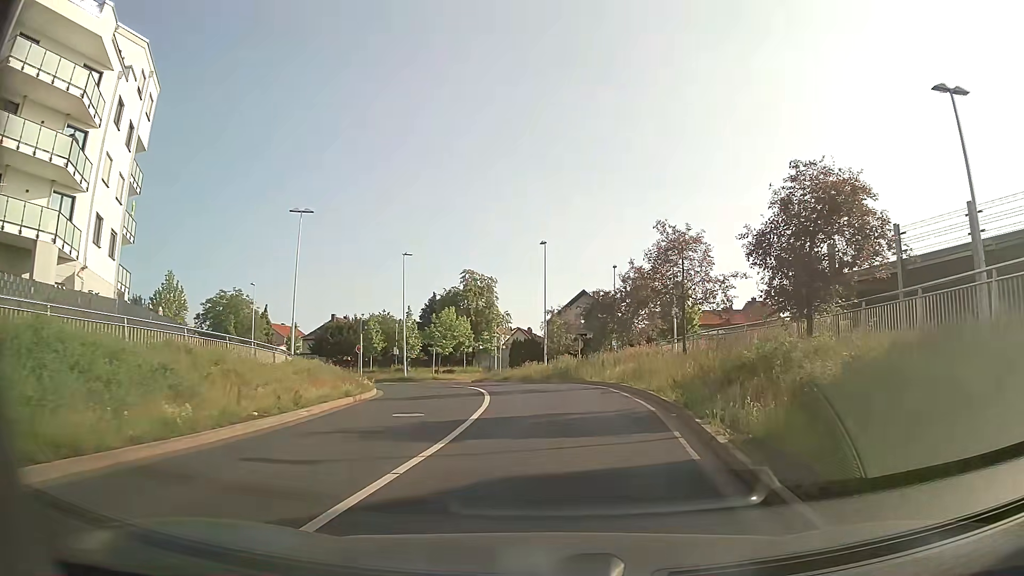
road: tertiary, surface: asphalt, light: Day
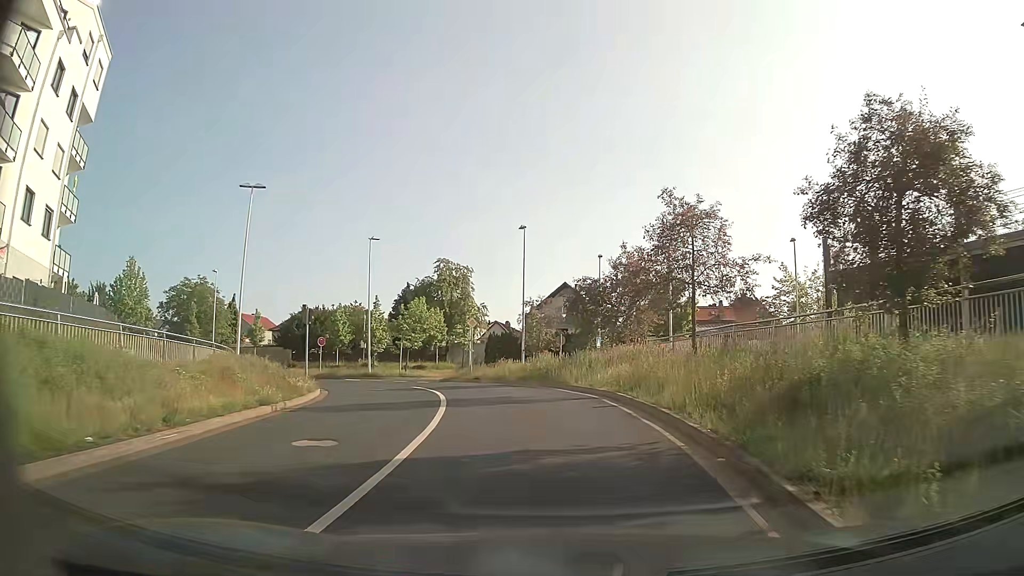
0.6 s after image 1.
(+0.1, +4.5) m; +2°
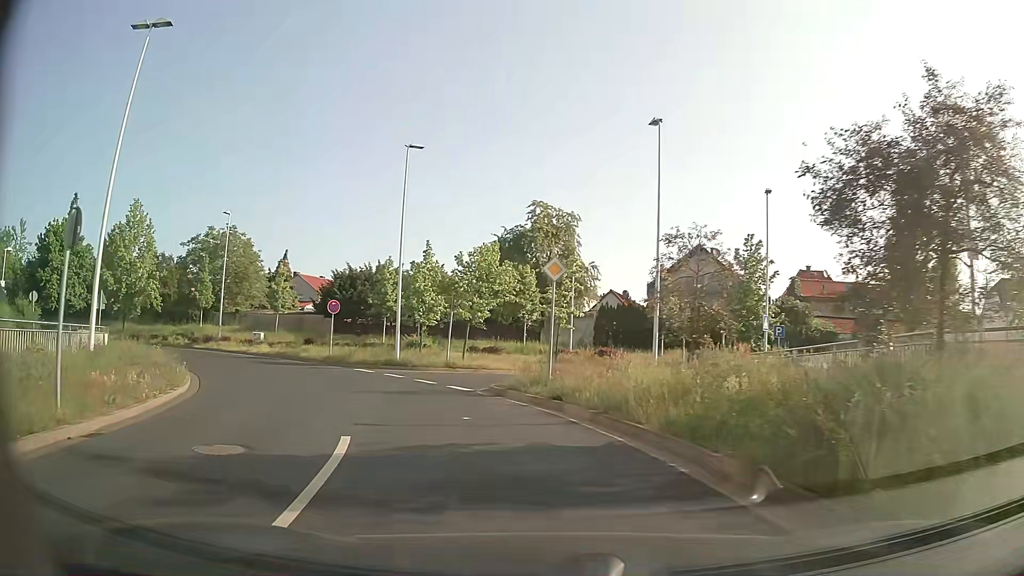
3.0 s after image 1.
(-0.9, +18.3) m; -9°
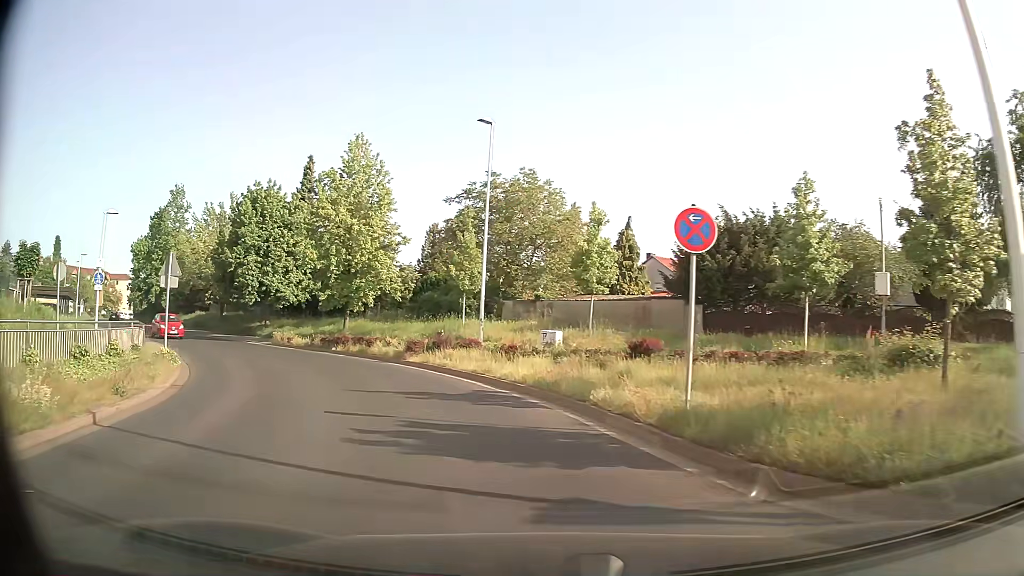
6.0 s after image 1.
(-6.2, +22.3) m; -32°
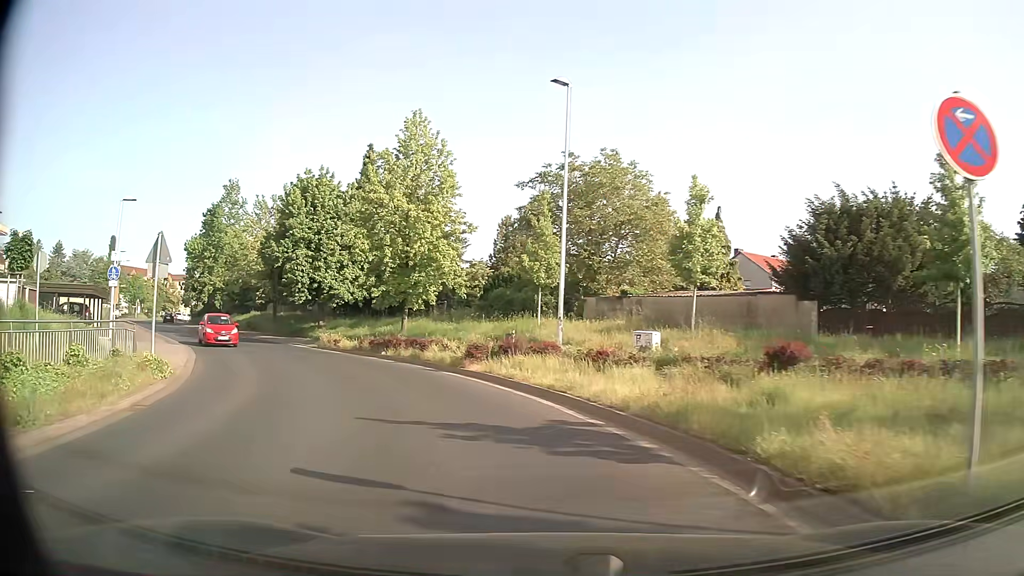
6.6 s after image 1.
(-0.2, +4.7) m; -6°
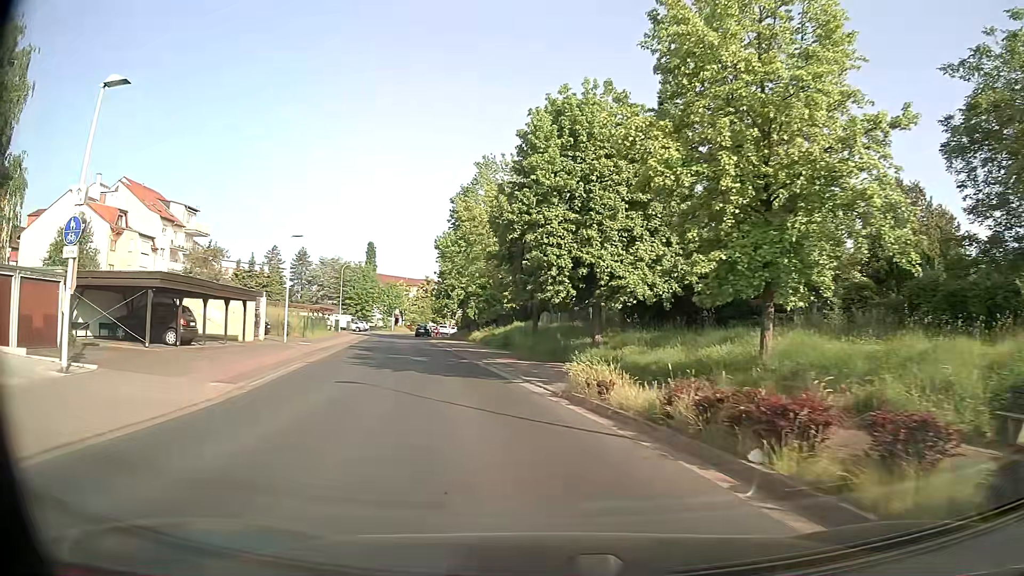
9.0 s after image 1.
(-4.2, +18.1) m; -26°
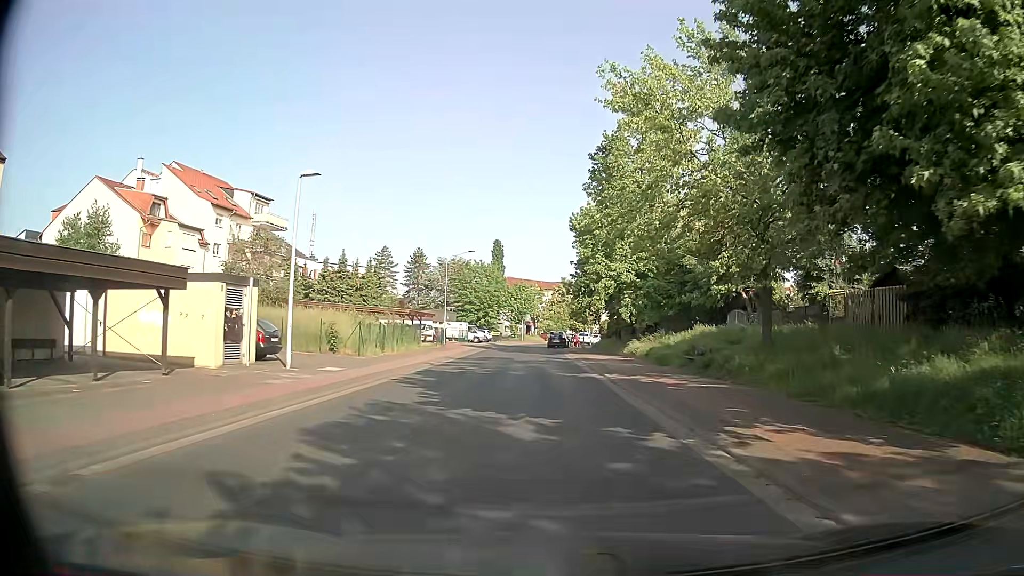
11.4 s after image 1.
(-2.5, +18.4) m; -12°
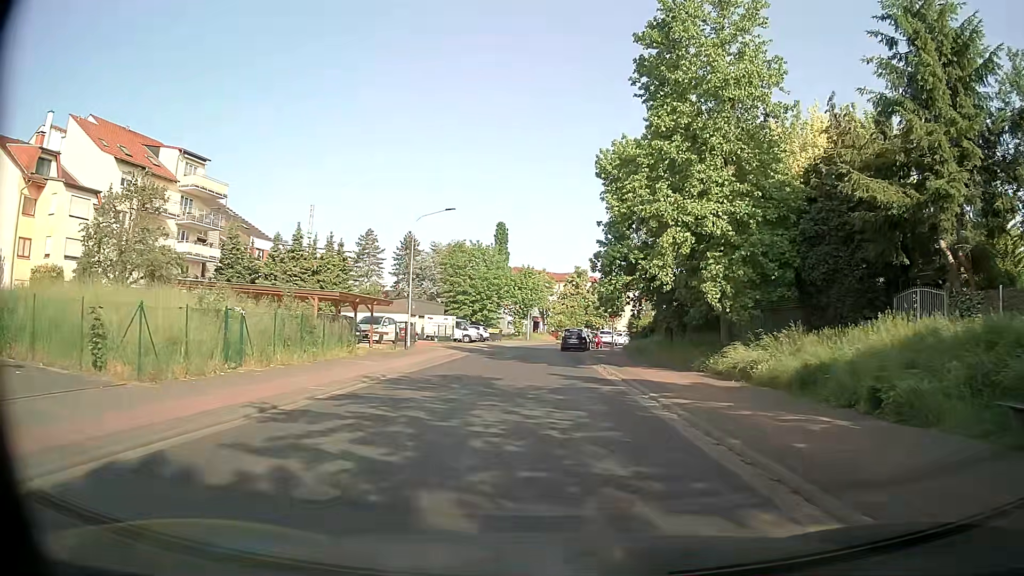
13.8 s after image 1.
(0.0, +18.4) m; -1°
(0, +10) (0, +20) (+1, +30) (0, +40) (0, +50) (+2, +60) (+4, +70) (+7, +79) (+11, +88) (+15, +97) m
